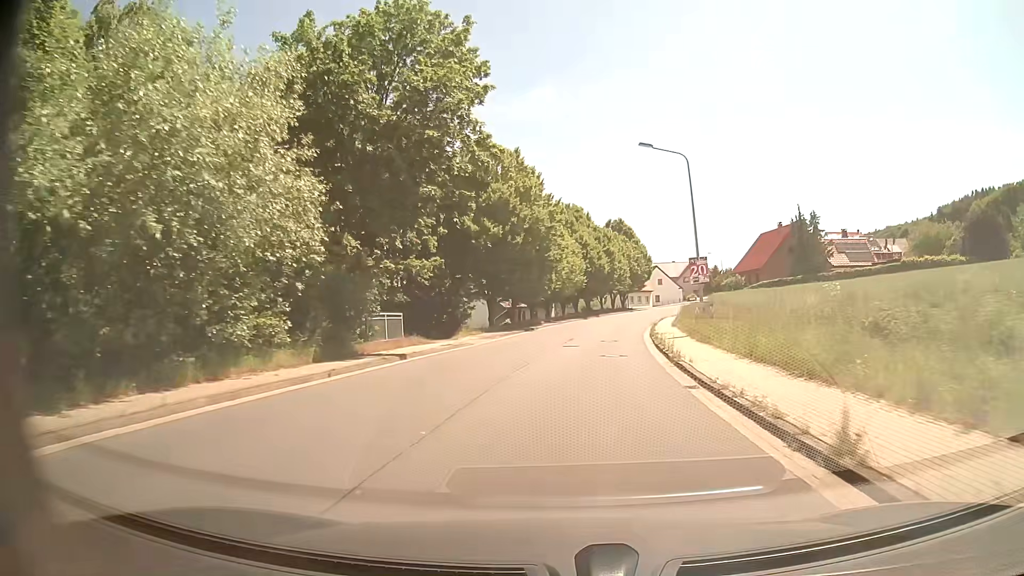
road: tertiary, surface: asphalt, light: Day
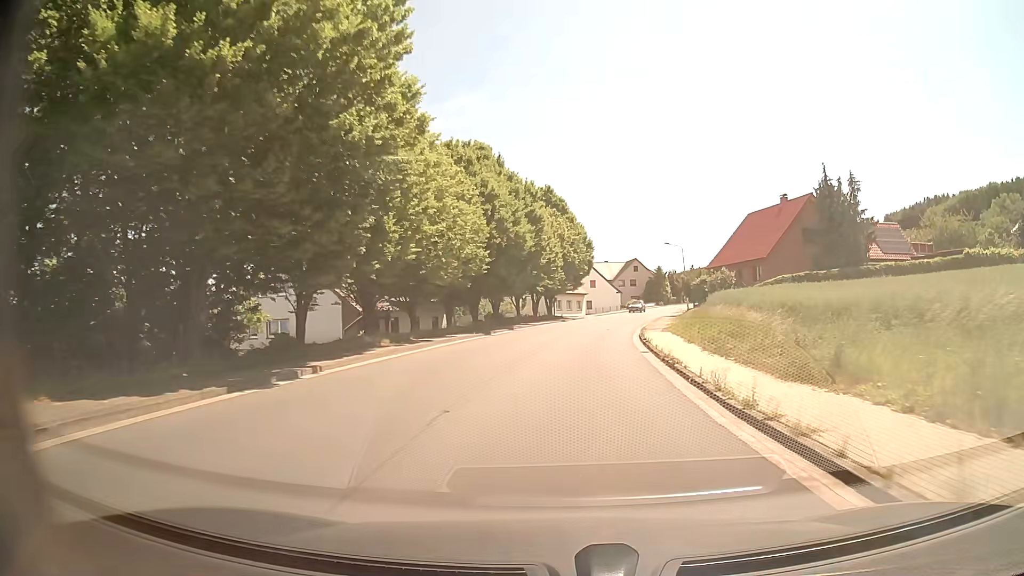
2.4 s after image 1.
(+1.7, +30.8) m; +7°
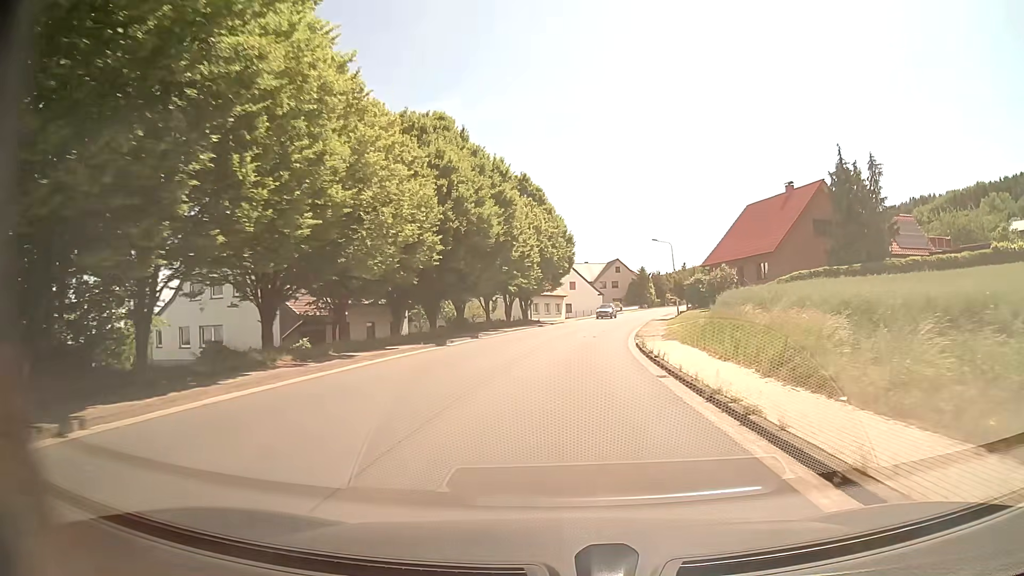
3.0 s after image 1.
(+0.1, +7.7) m; +2°
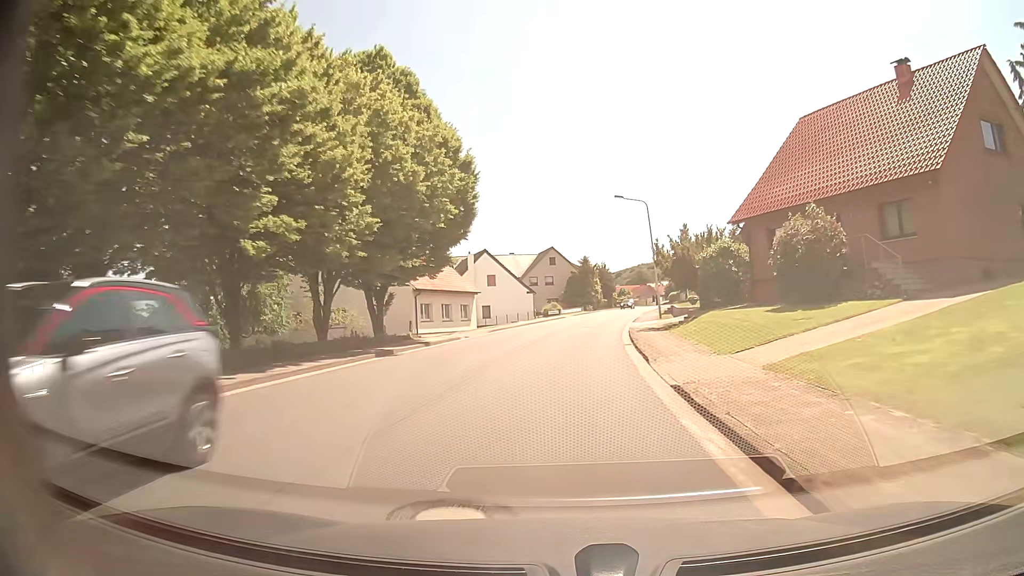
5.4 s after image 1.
(+1.7, +30.6) m; +6°
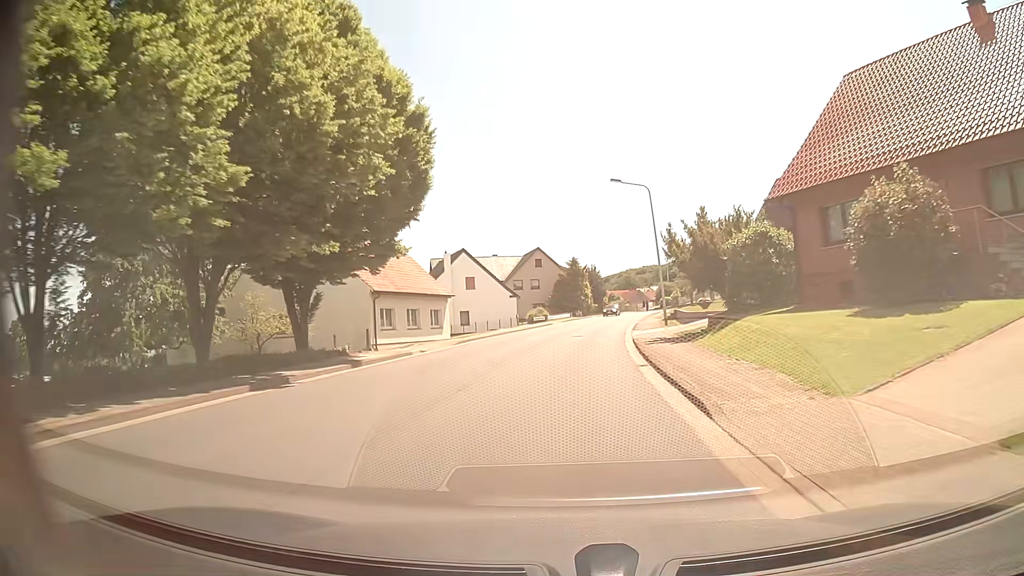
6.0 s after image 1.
(+0.1, +7.7) m; +1°
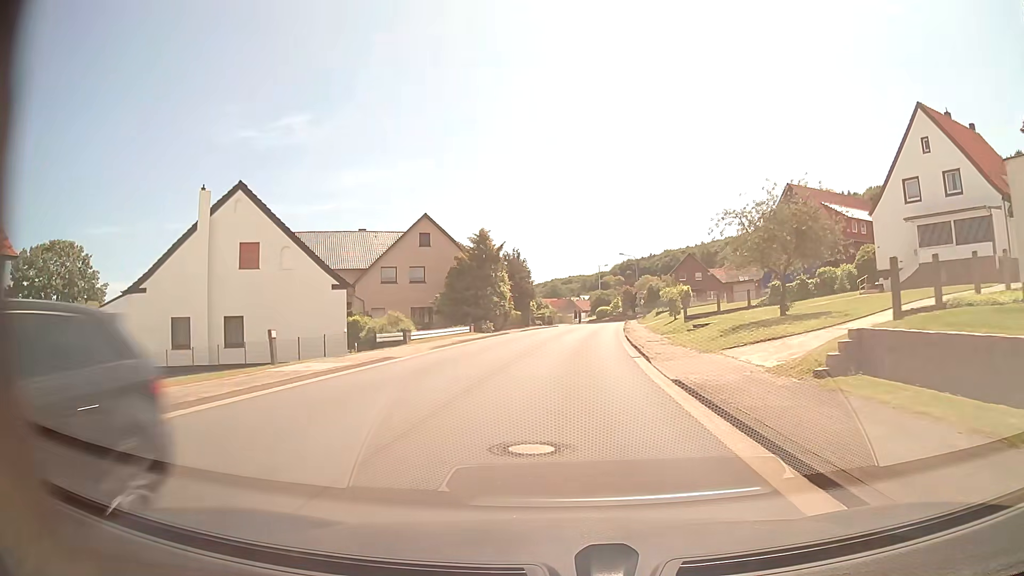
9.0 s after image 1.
(+2.3, +38.2) m; +7°
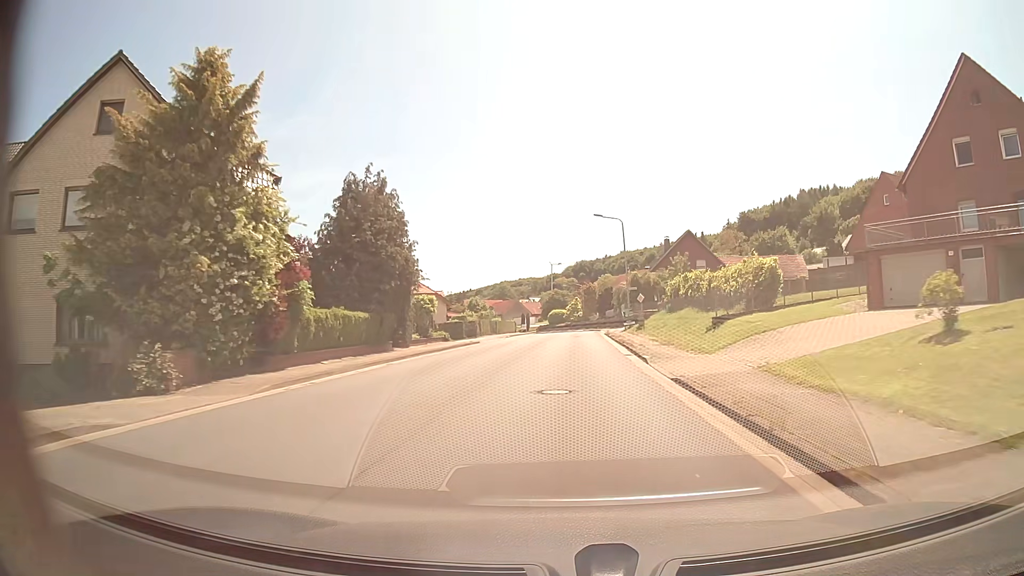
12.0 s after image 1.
(+1.7, +38.4) m; +4°
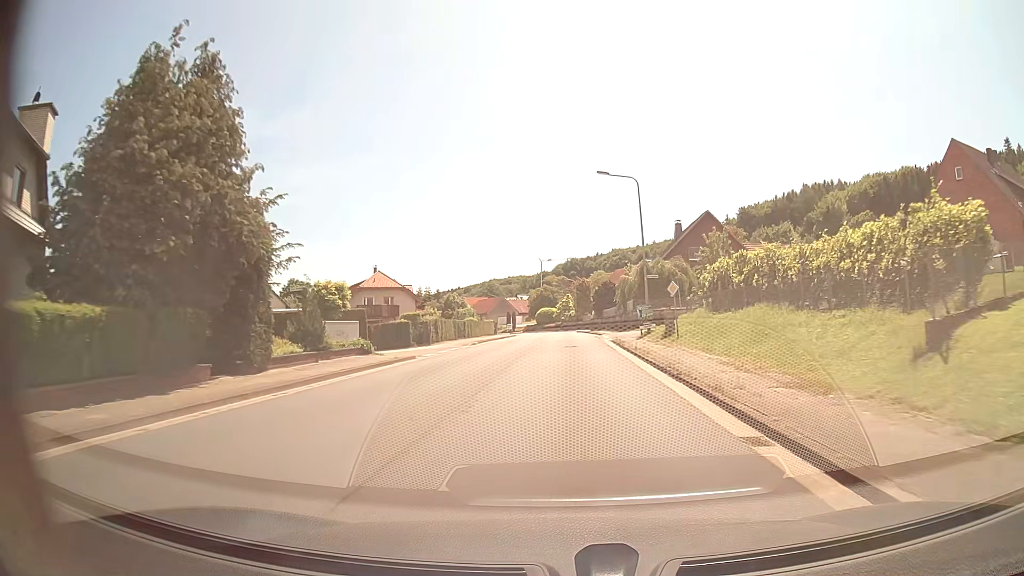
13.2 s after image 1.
(+0.2, +15.5) m; +1°
(0, +10) (0, +20) (0, +30) (0, +40) (+1, +50) (+1, +60) (+1, +70) (+1, +80) (0, +90) (-1, +100) m
